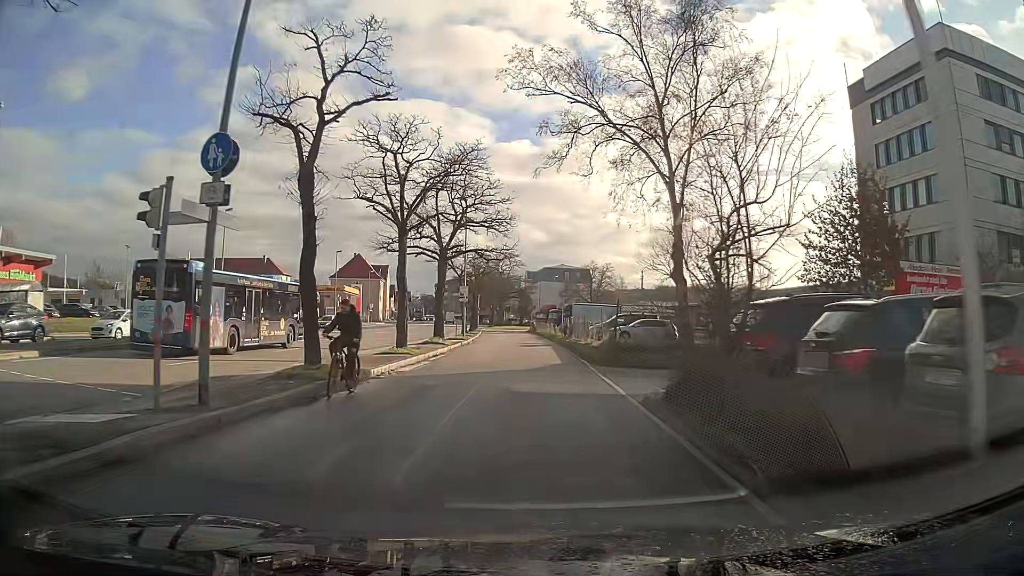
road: residential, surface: asphalt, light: Day
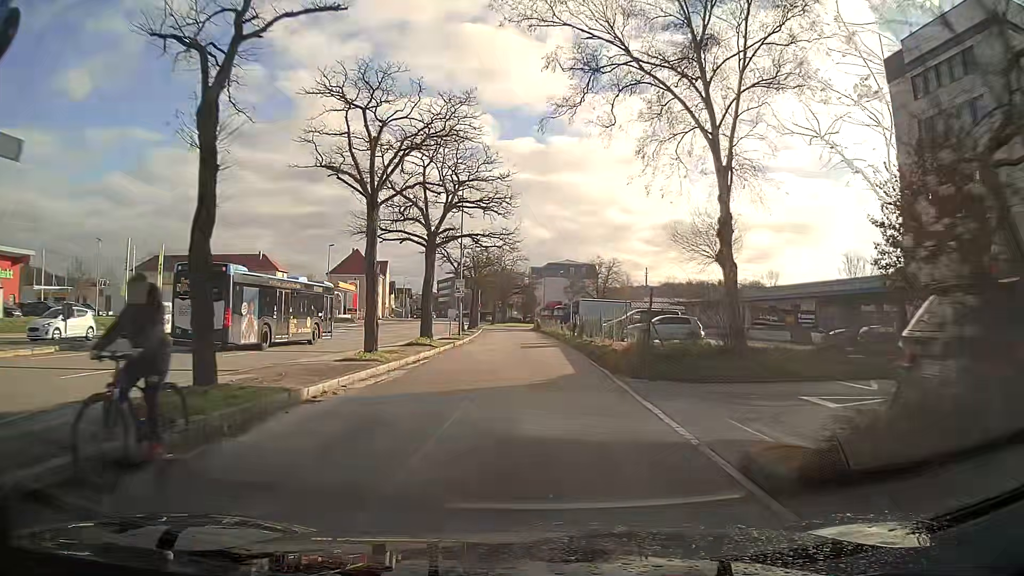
(0.0, +5.3) m; 0°
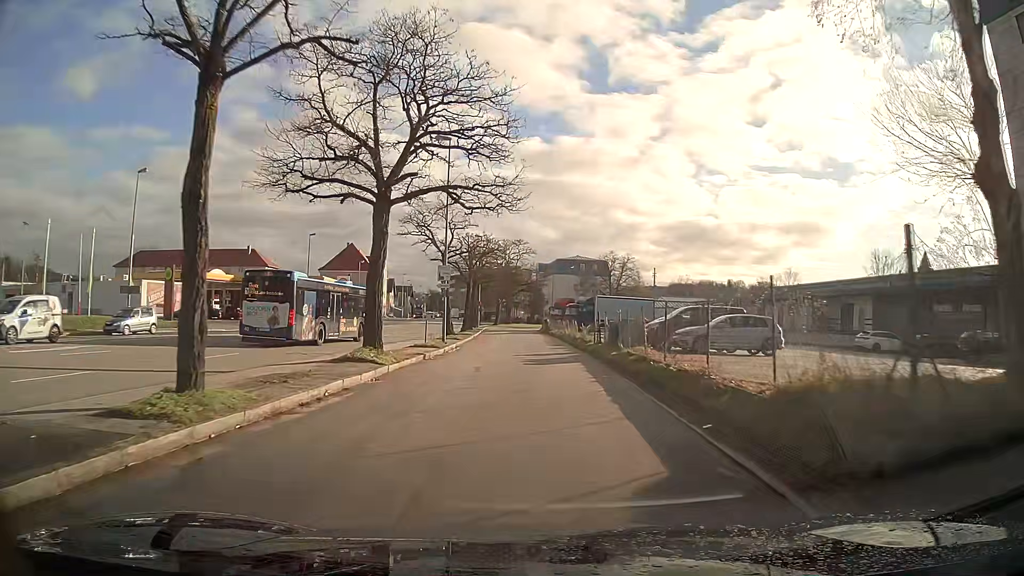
(-0.1, +11.0) m; -1°
